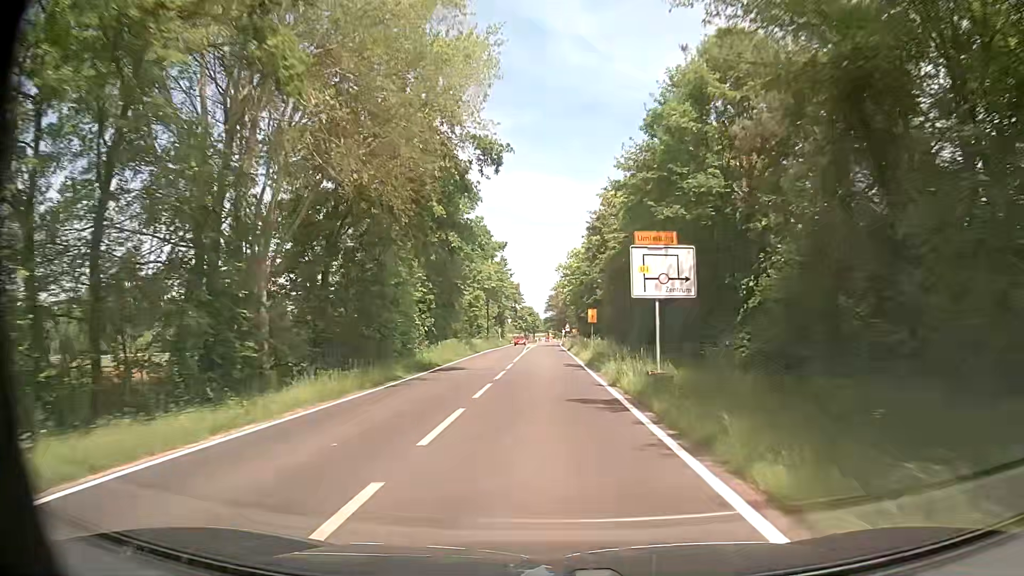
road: tertiary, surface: asphalt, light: Day
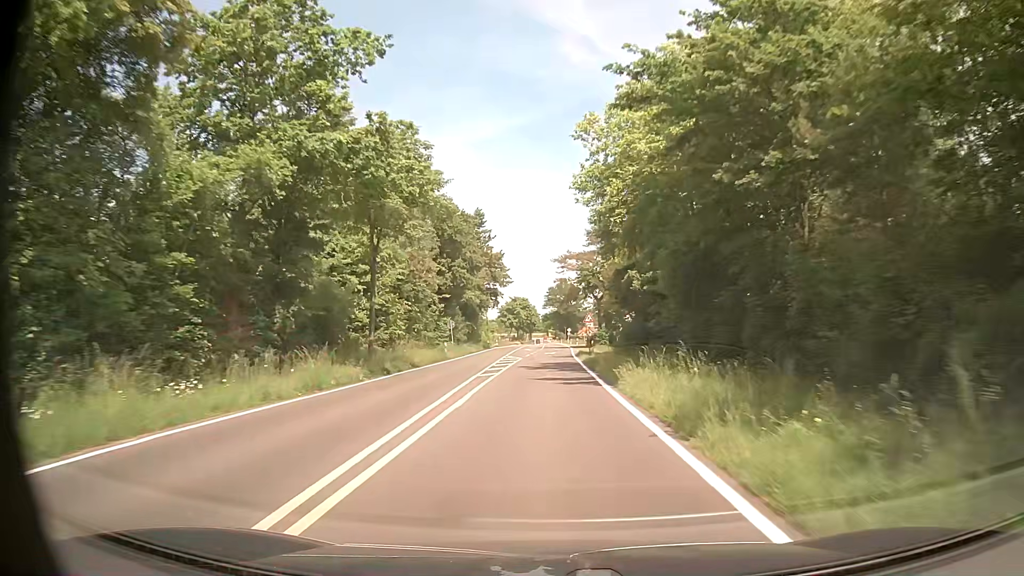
(+0.2, +54.9) m; 0°
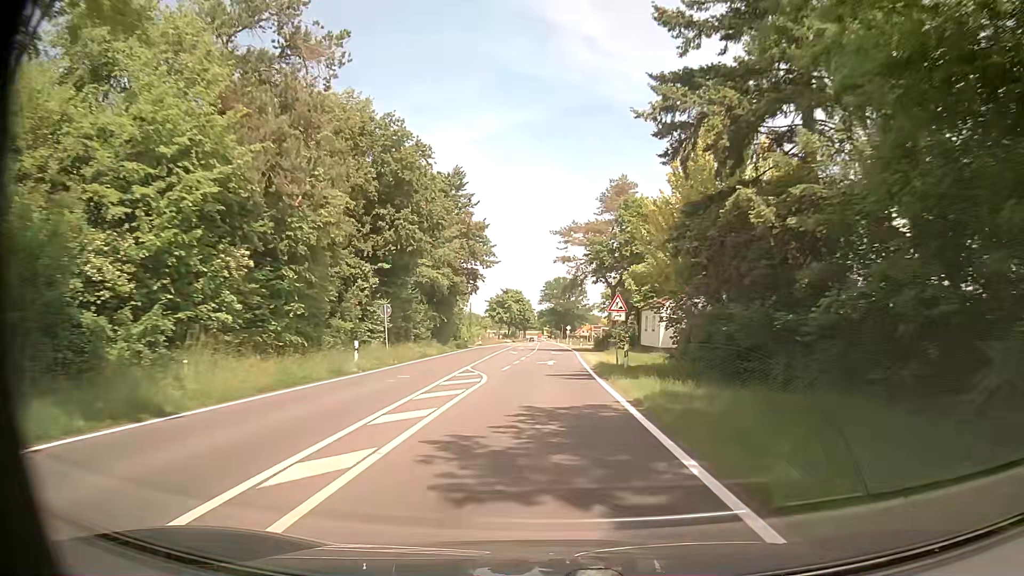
(0.0, +21.9) m; 0°
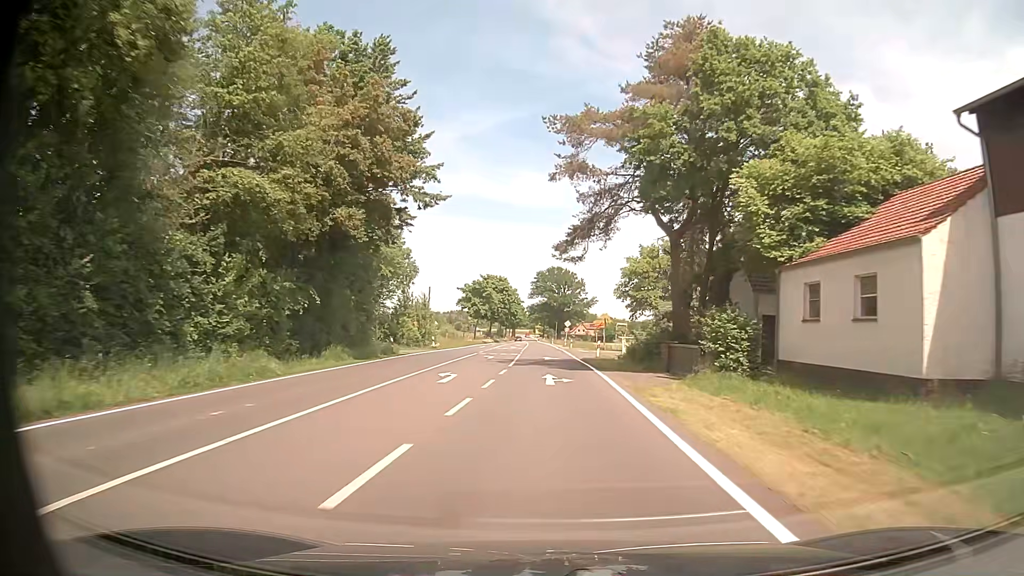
(+0.5, +32.9) m; +1°
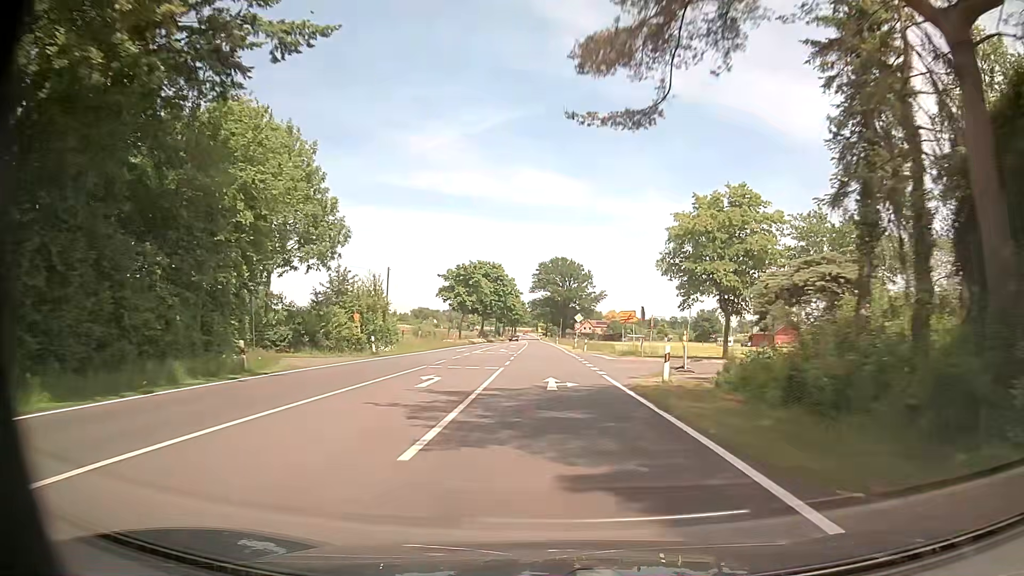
(+0.1, +22.0) m; 0°
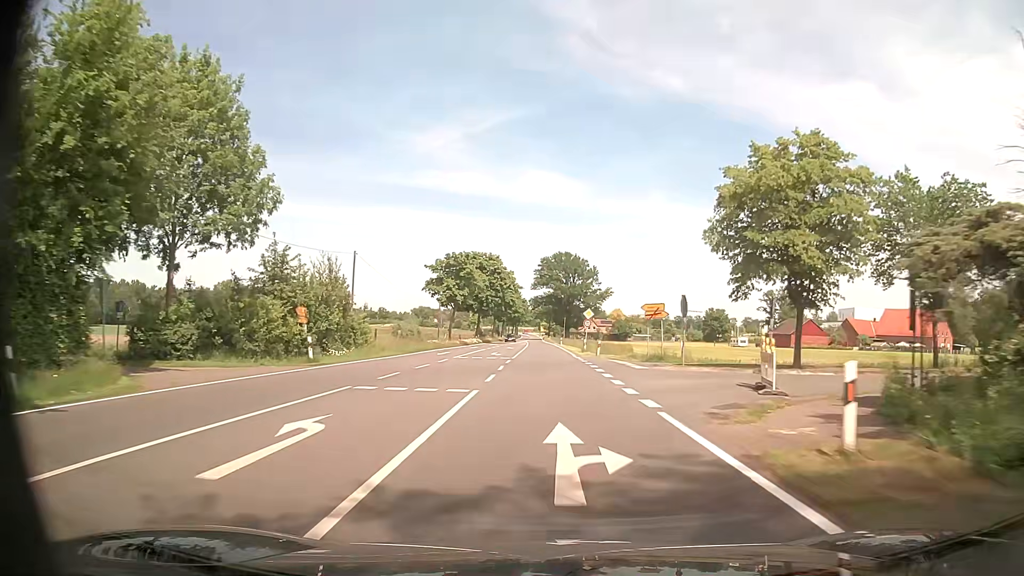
(0.0, +11.0) m; 0°
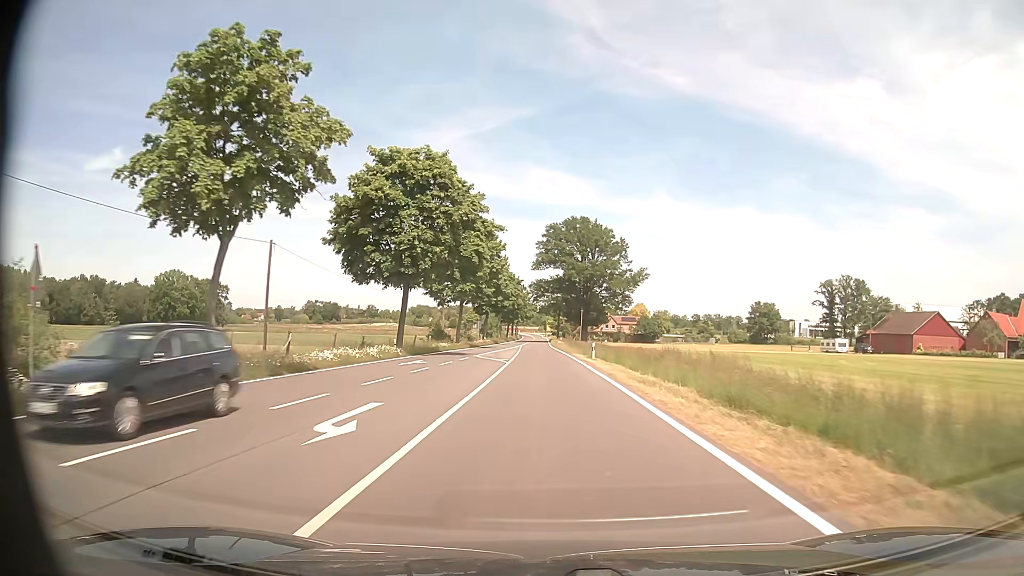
(-0.4, +54.8) m; -1°
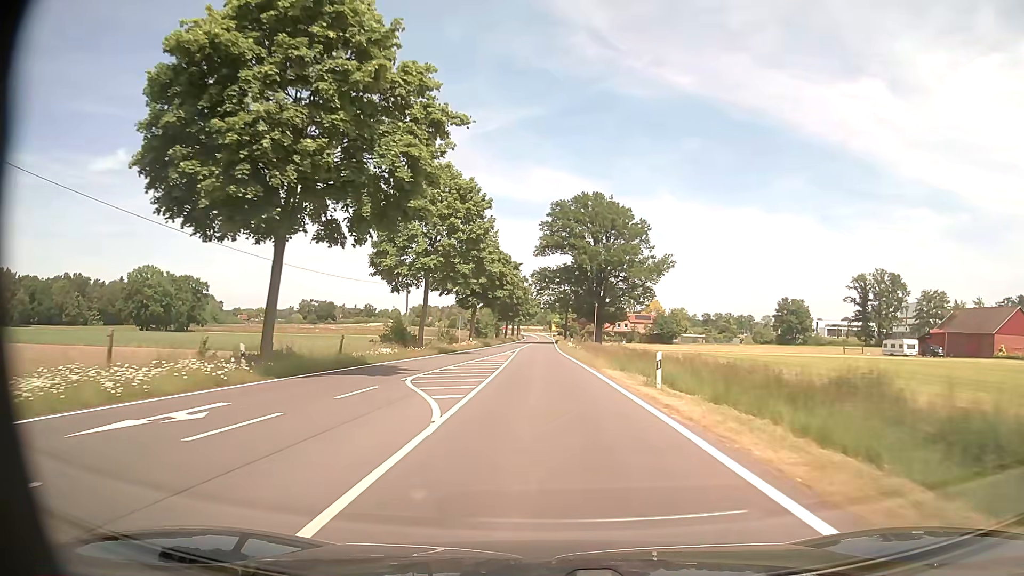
(-0.1, +21.9) m; 0°
(0, +10) (0, +20) (0, +30) (0, +40) (0, +50) (-1, +60) (-1, +70) (-1, +80) (-1, +90) (-1, +100) m
